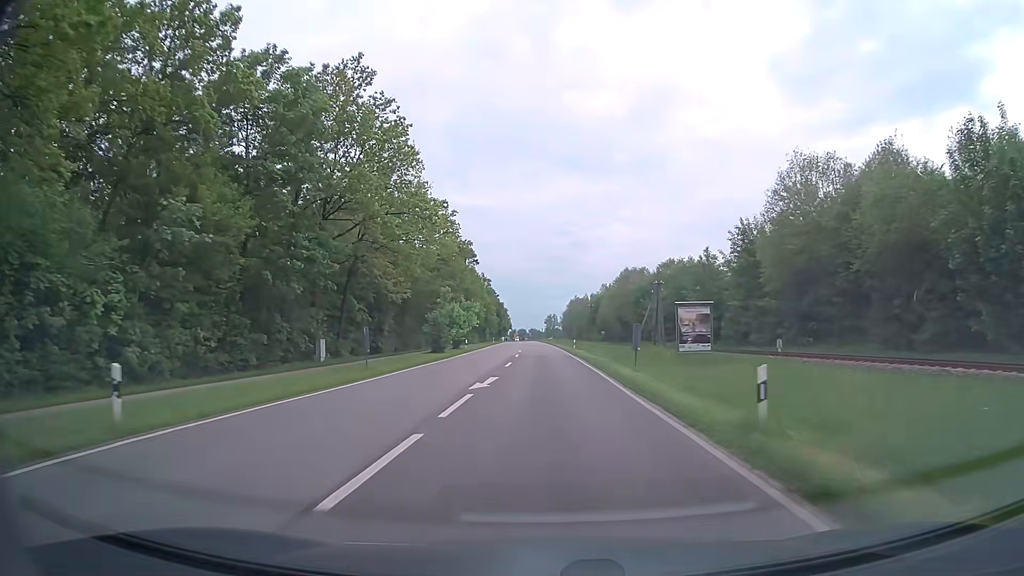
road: secondary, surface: asphalt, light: Day
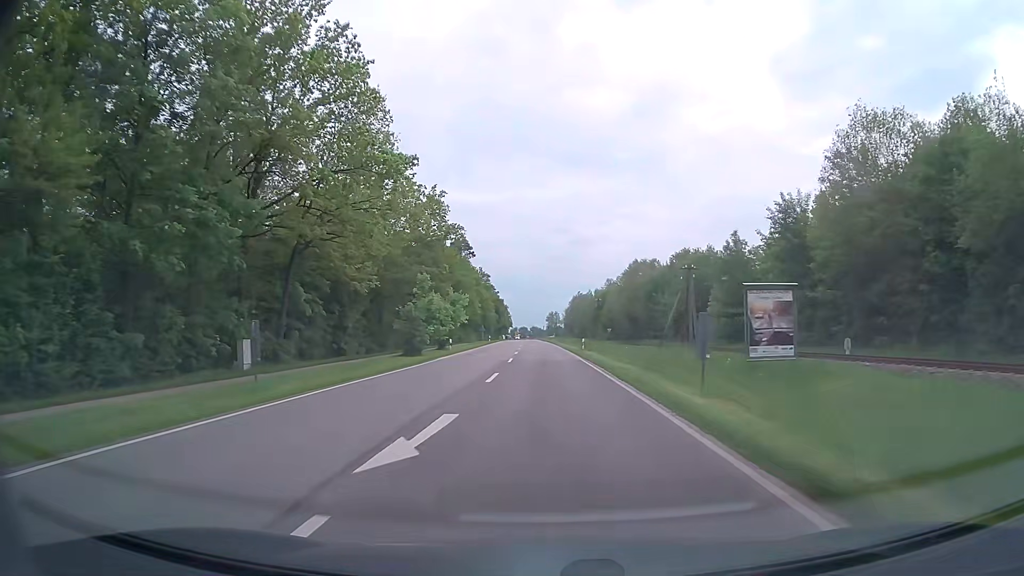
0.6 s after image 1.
(-0.1, +10.3) m; 0°
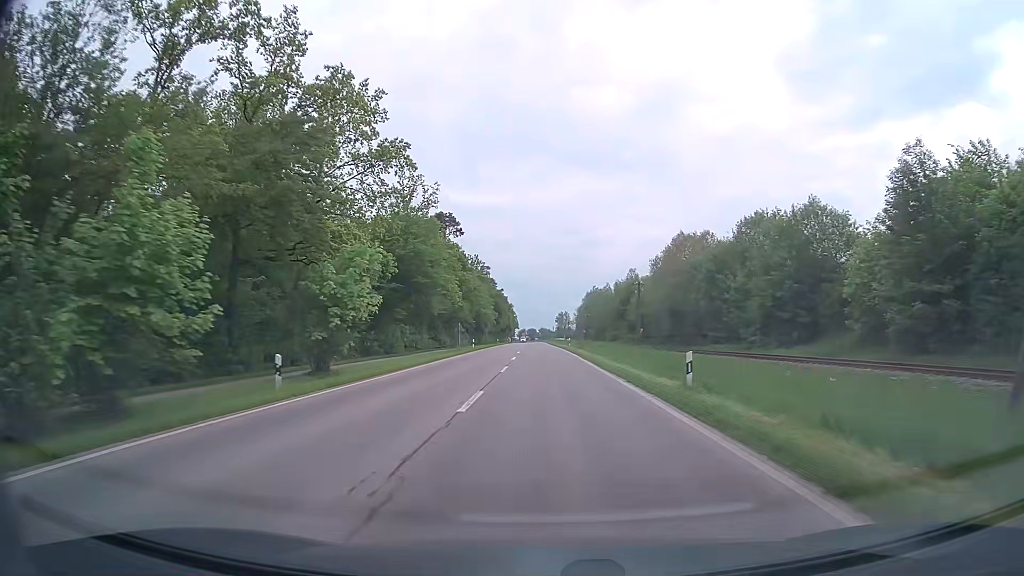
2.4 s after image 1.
(-0.2, +31.3) m; -1°
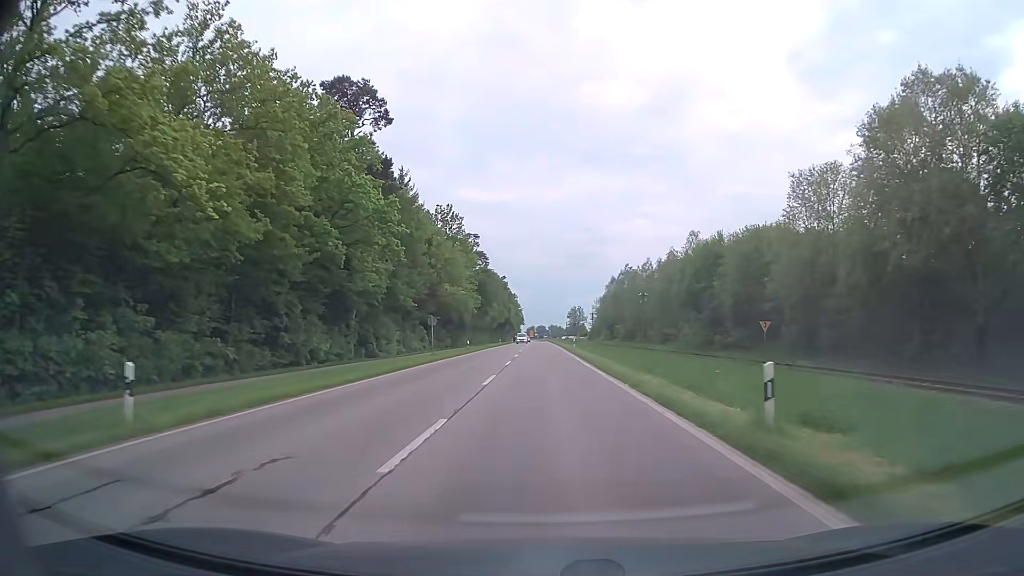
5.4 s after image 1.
(-0.5, +53.3) m; -1°
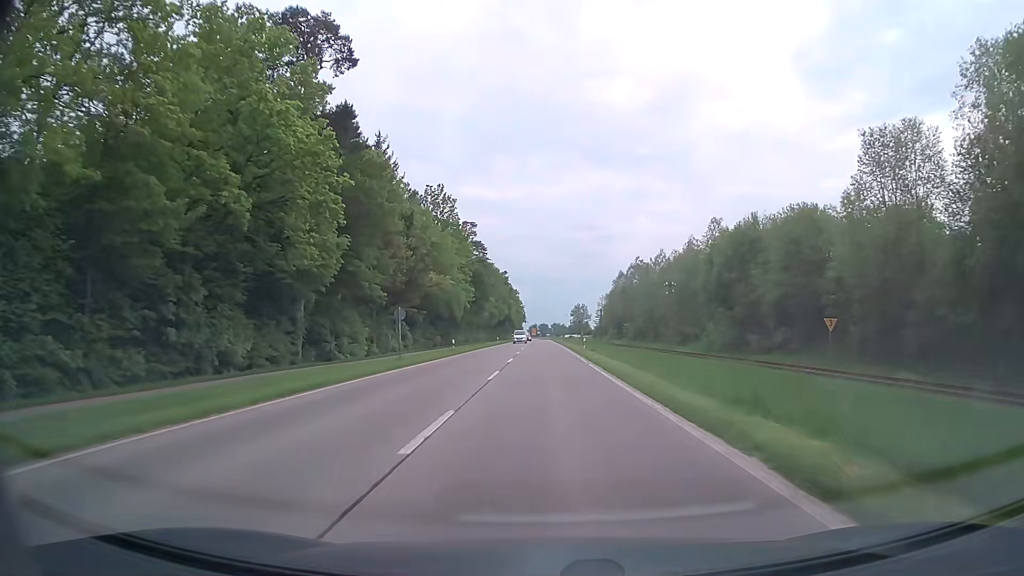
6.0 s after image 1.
(0.0, +10.7) m; 0°
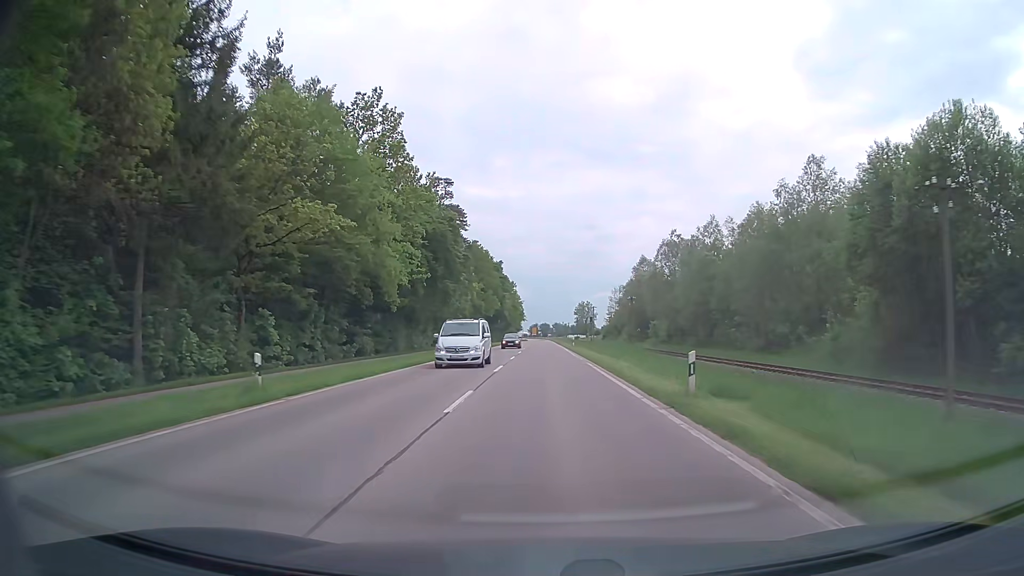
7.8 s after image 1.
(-0.1, +32.3) m; 0°
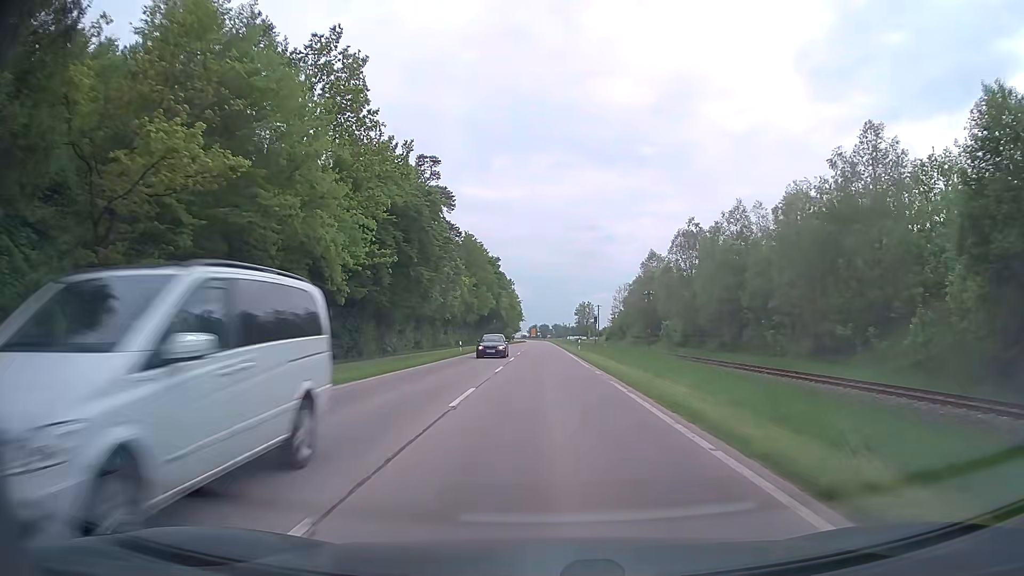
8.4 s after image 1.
(0.0, +10.8) m; 0°
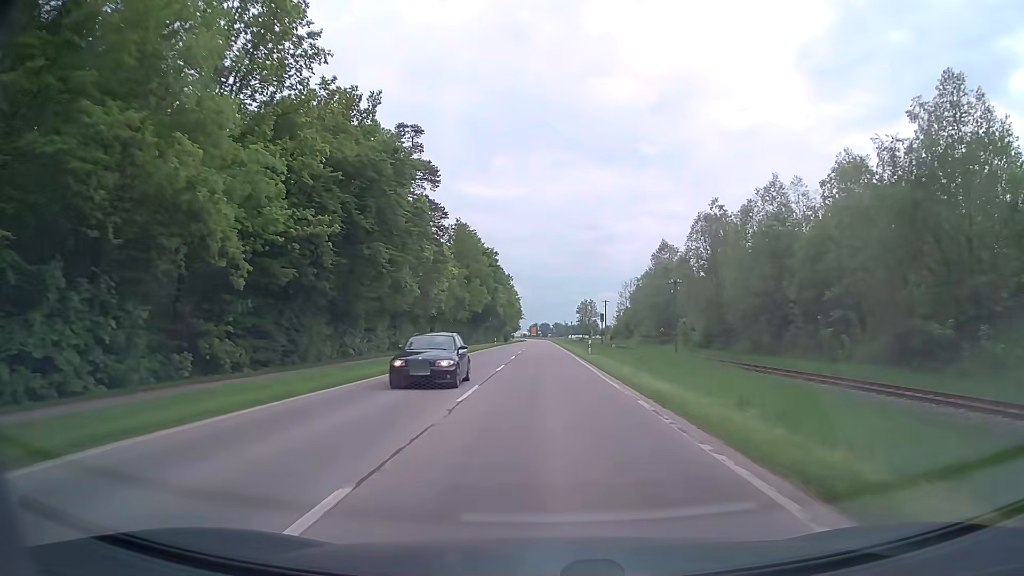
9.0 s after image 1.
(0.0, +10.8) m; 0°
(0, +10) (0, +20) (0, +30) (0, +40) (0, +50) (0, +60) (0, +70) (0, +80) (0, +90) (0, +100) m
